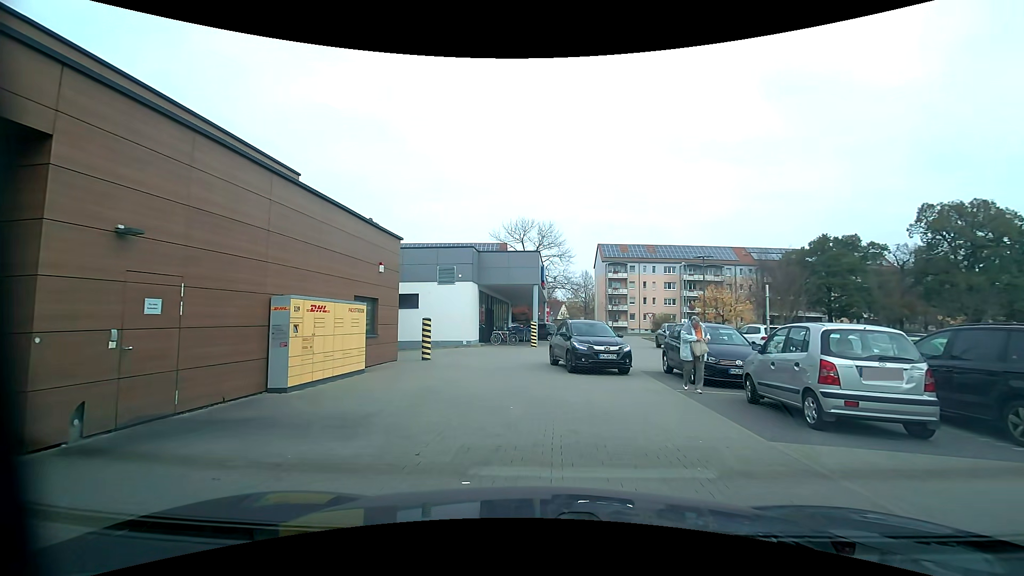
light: Day
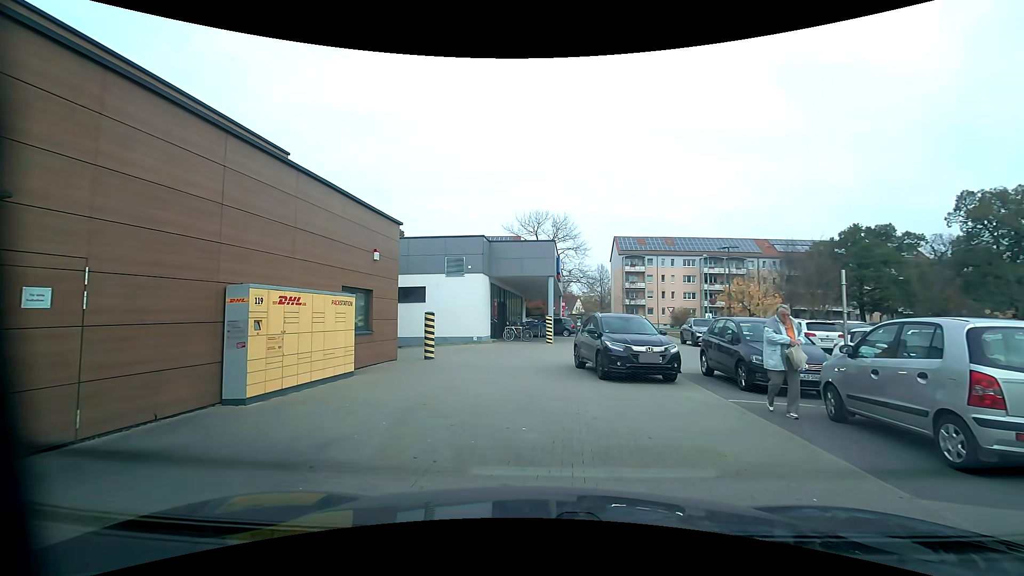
(0.0, +2.1) m; -2°
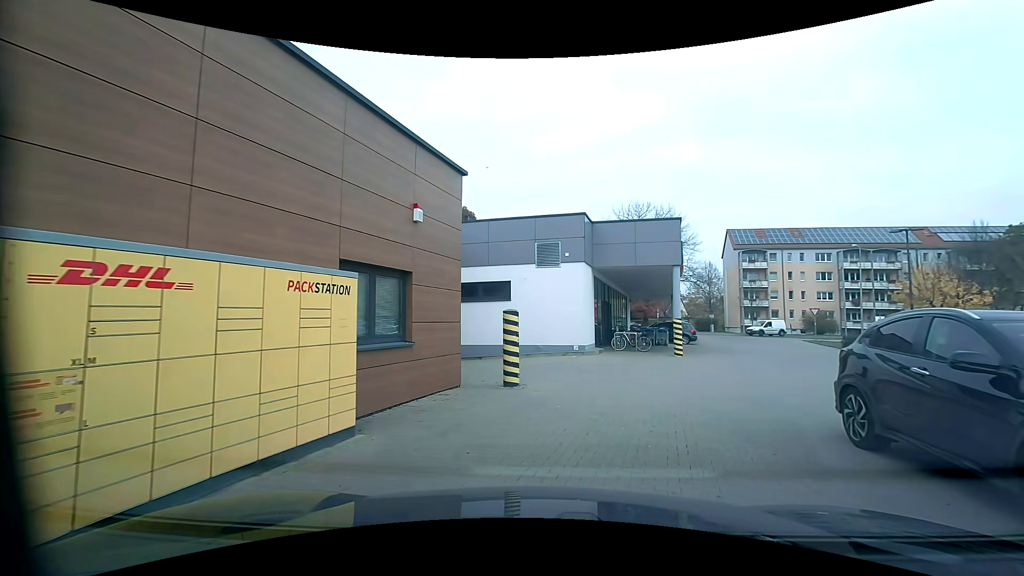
(-0.7, +6.7) m; -9°
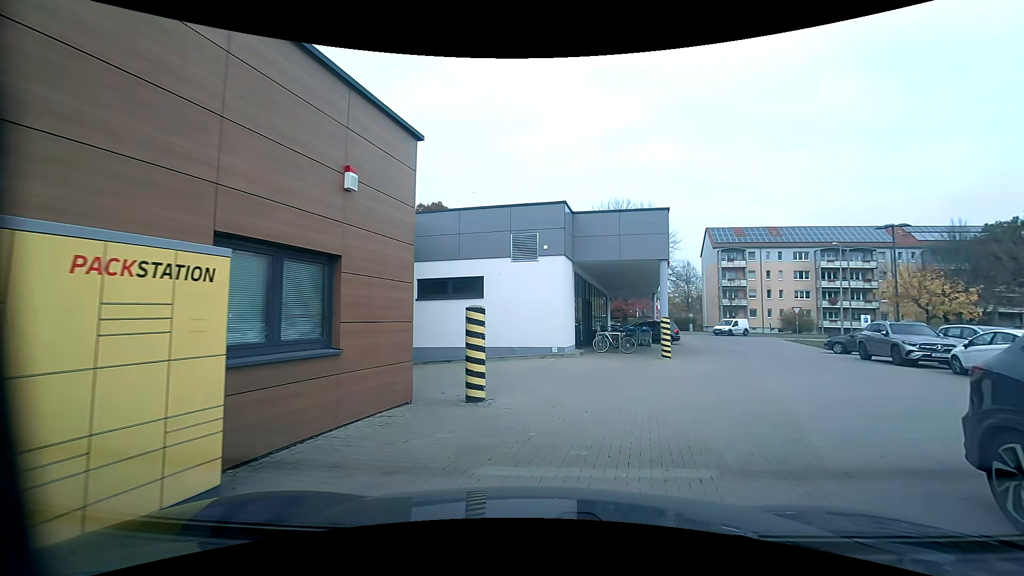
(0.0, +2.0) m; +2°
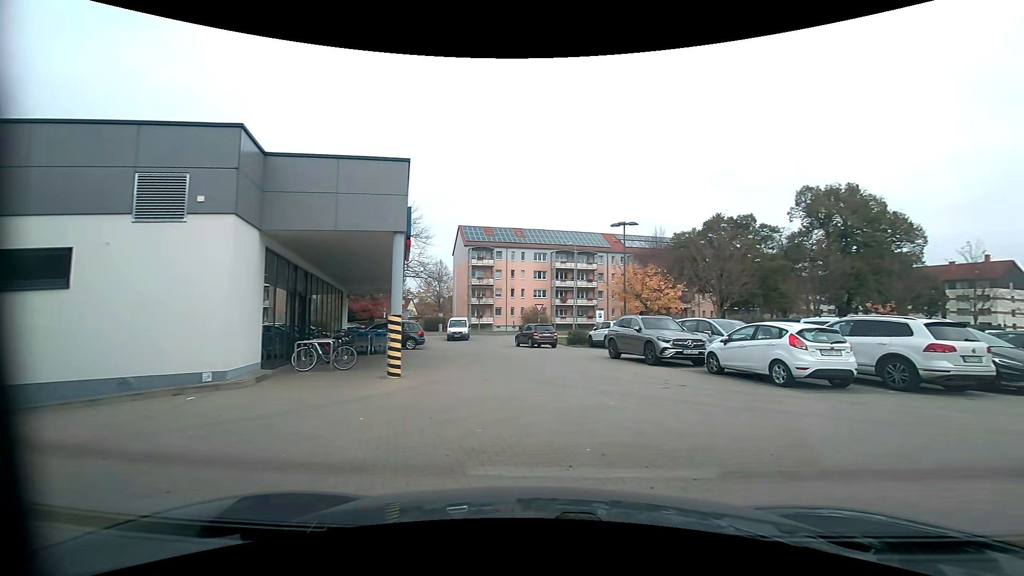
(+1.3, +6.4) m; +28°
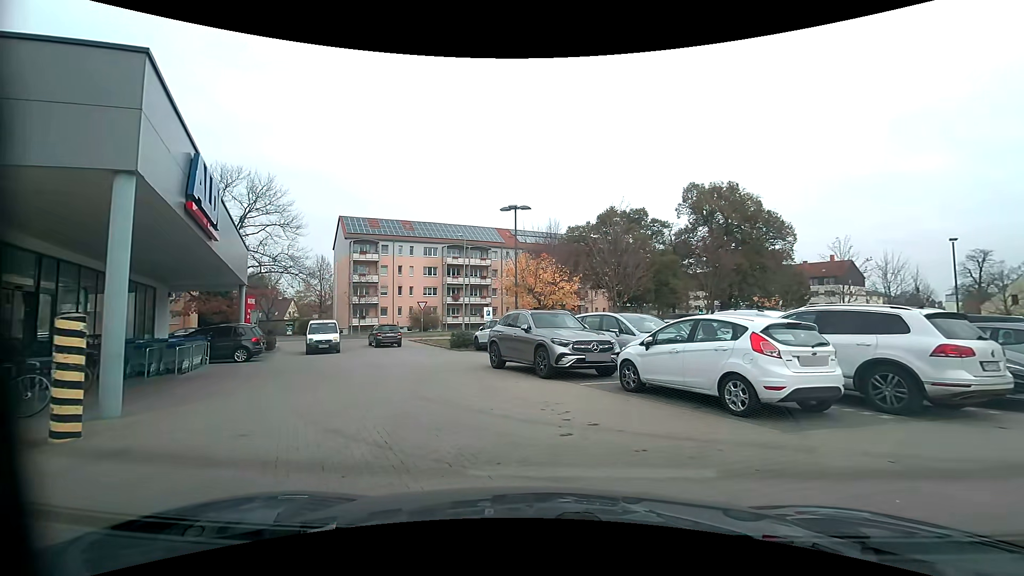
(+0.7, +5.2) m; +11°
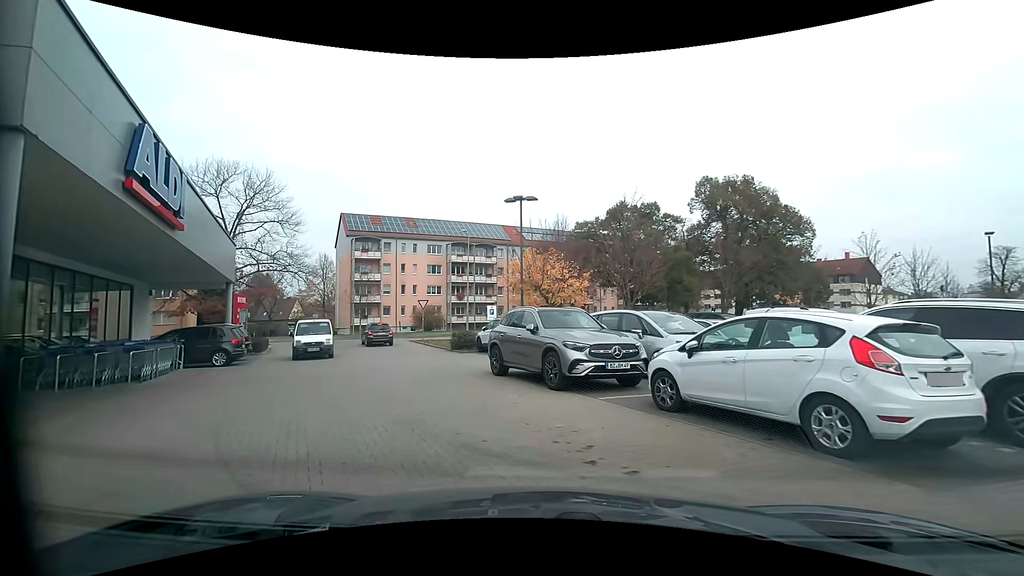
(0.0, +2.1) m; 0°
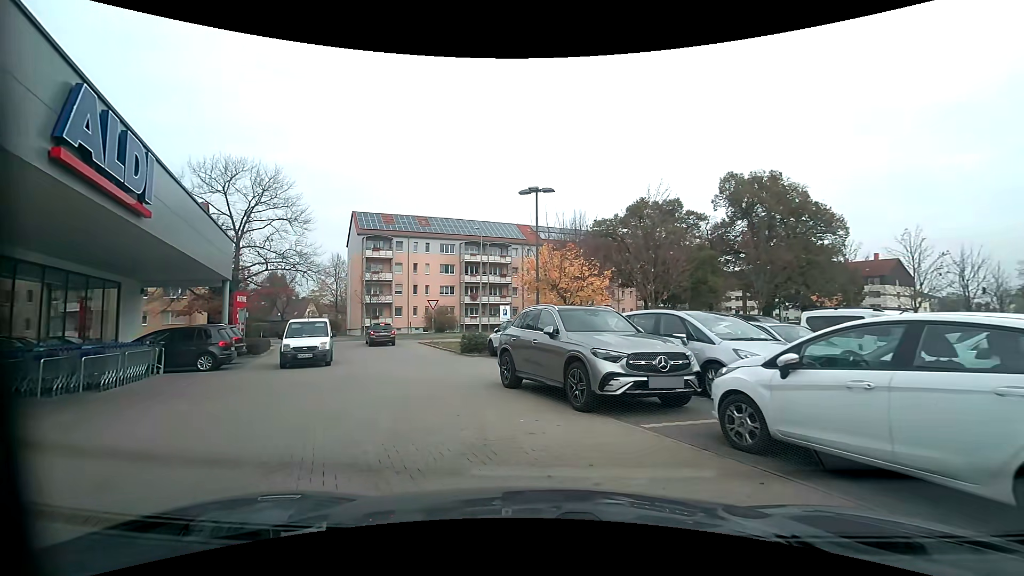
(0.0, +2.1) m; -1°
